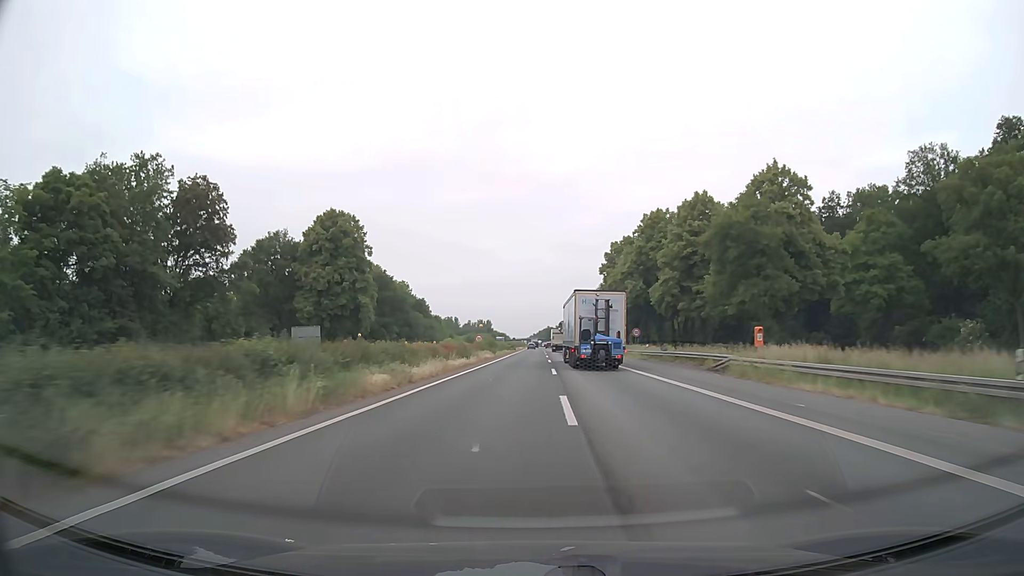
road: motorway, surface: asphalt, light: Day
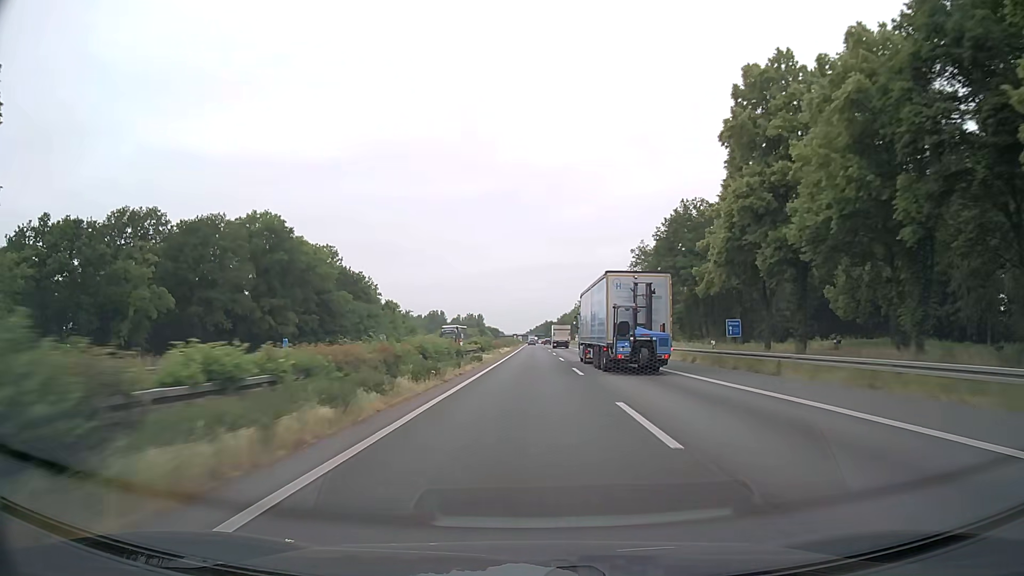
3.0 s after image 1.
(+0.3, +75.2) m; 0°
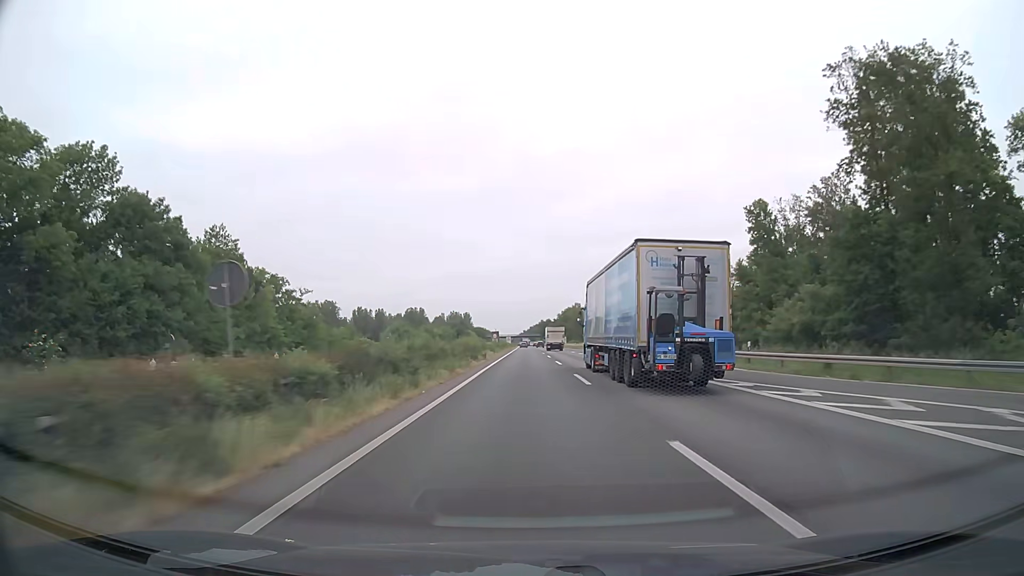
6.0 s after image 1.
(+1.1, +77.5) m; +1°
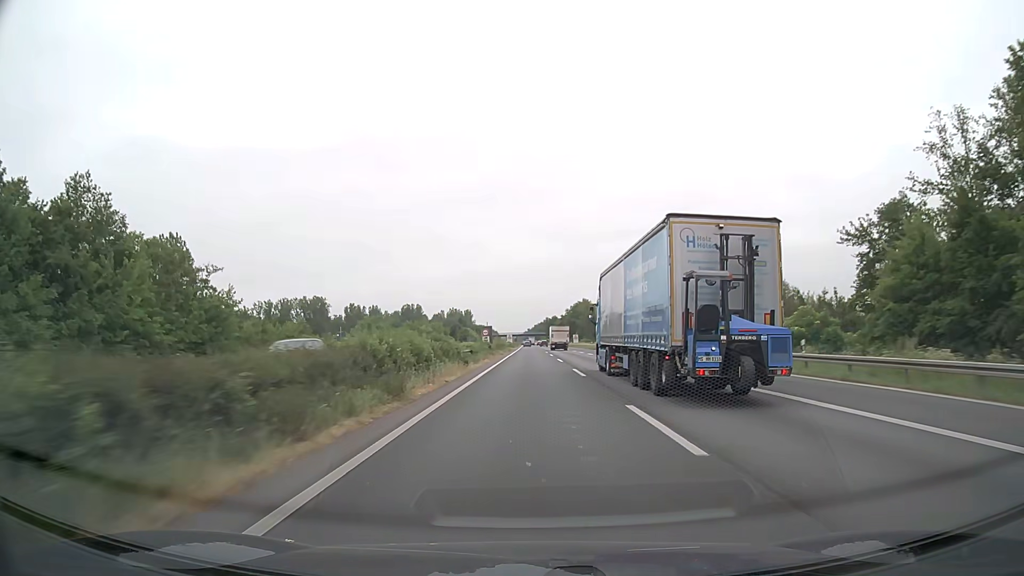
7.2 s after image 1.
(-0.1, +31.3) m; 0°
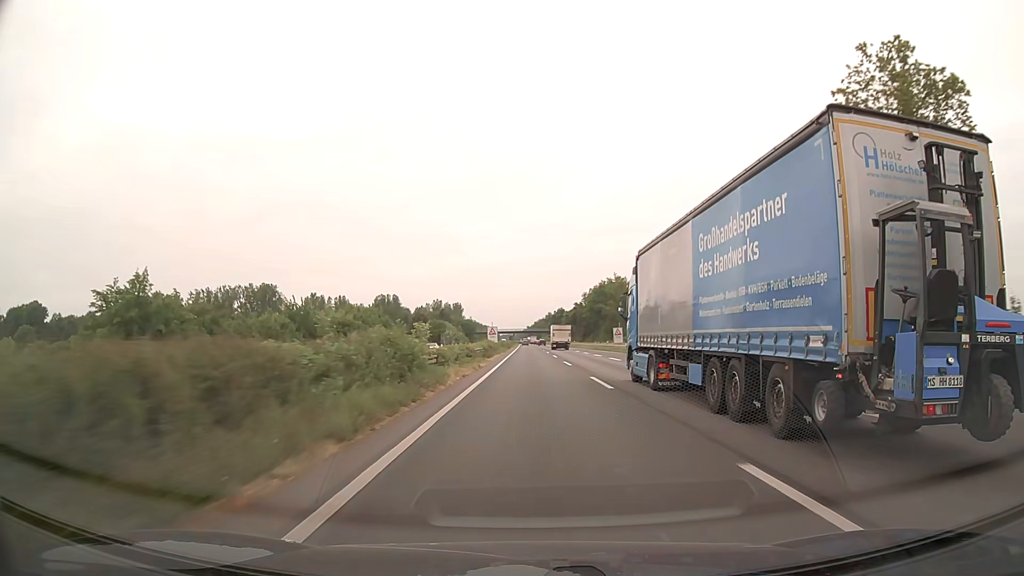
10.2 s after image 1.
(-0.1, +78.7) m; 0°
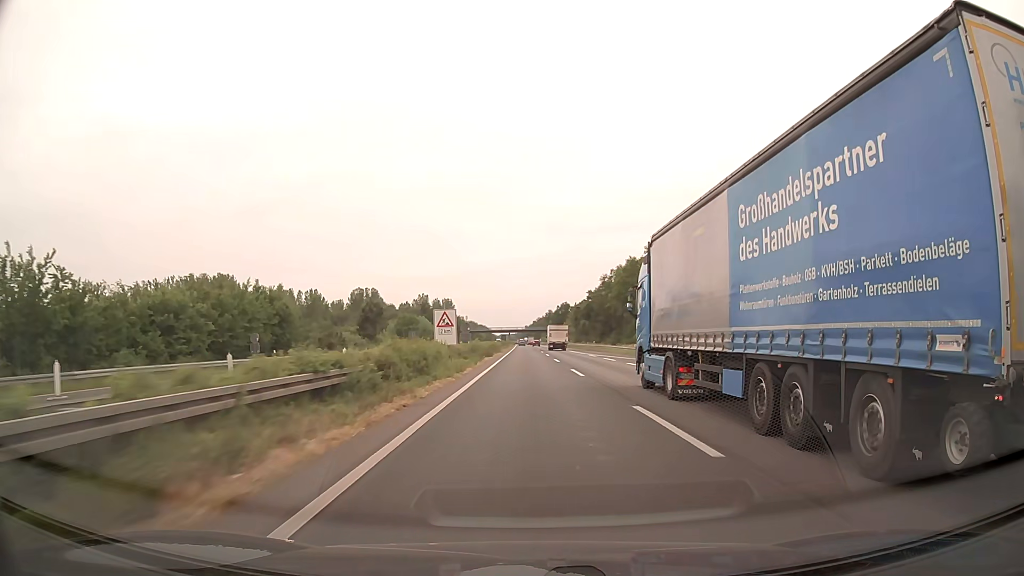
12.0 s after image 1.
(0.0, +47.4) m; 0°
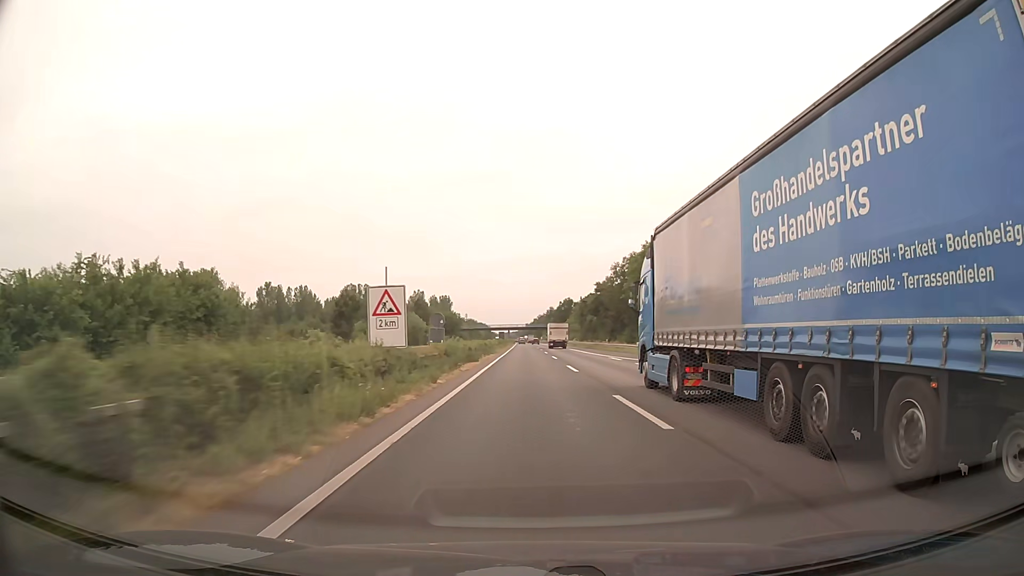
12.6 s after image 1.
(0.0, +15.8) m; 0°
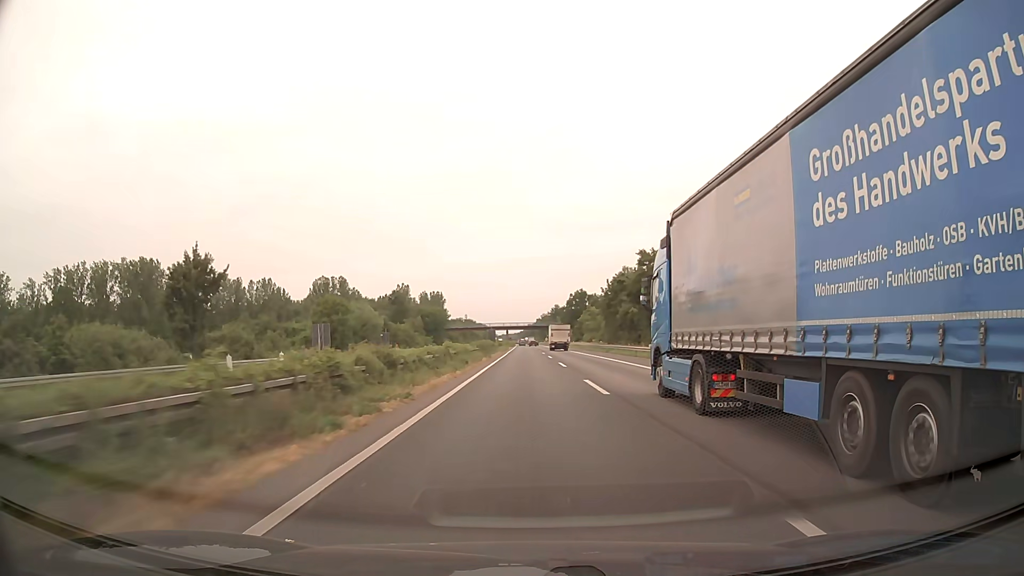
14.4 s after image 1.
(-0.2, +47.4) m; 0°
(0, +10) (0, +20) (0, +30) (0, +40) (0, +50) (0, +60) (0, +70) (0, +80) (0, +90) (-1, +100) m
